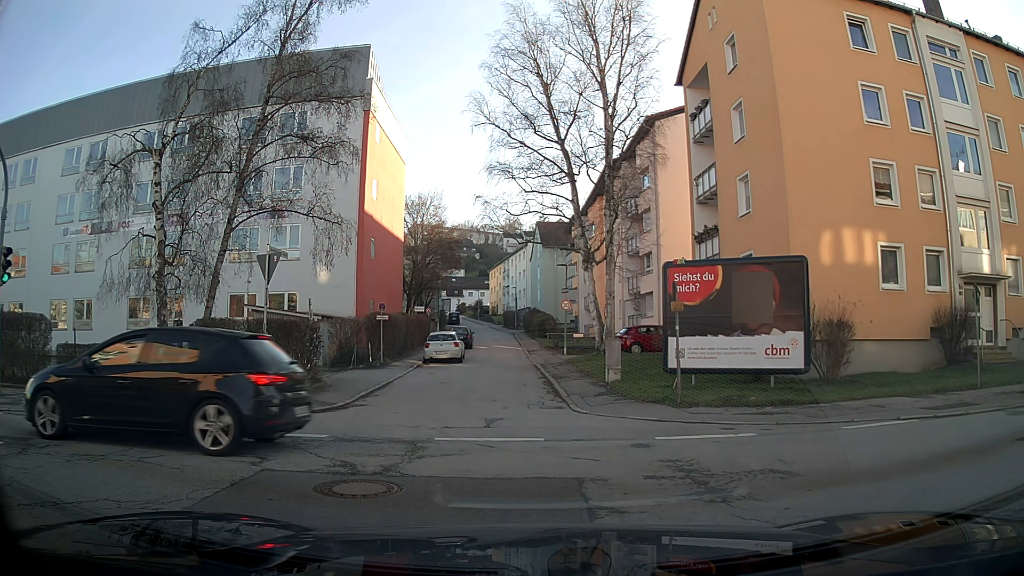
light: Day
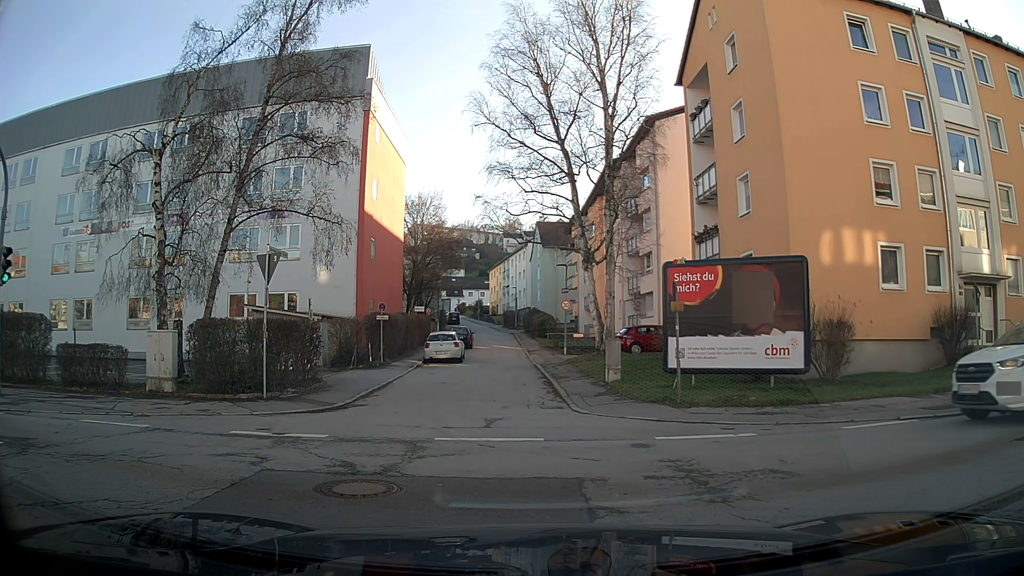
(0.0, 0.0) m; 0°
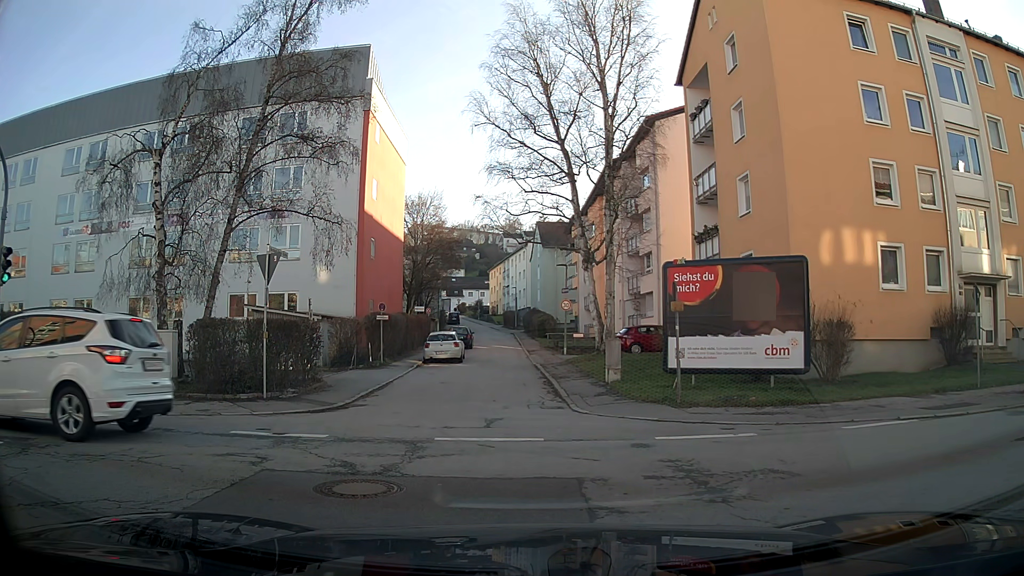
(0.0, 0.0) m; 0°
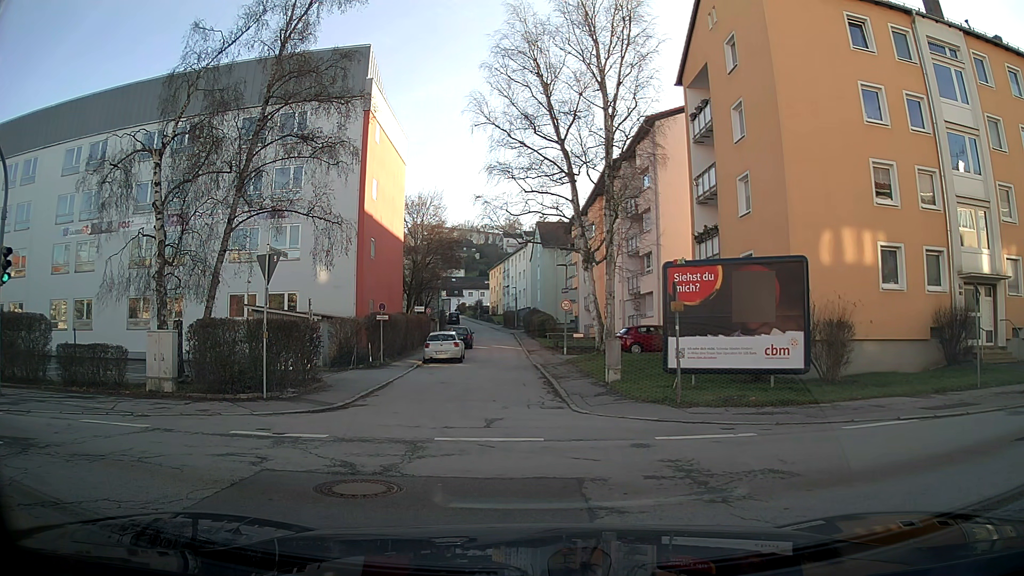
(0.0, 0.0) m; 0°
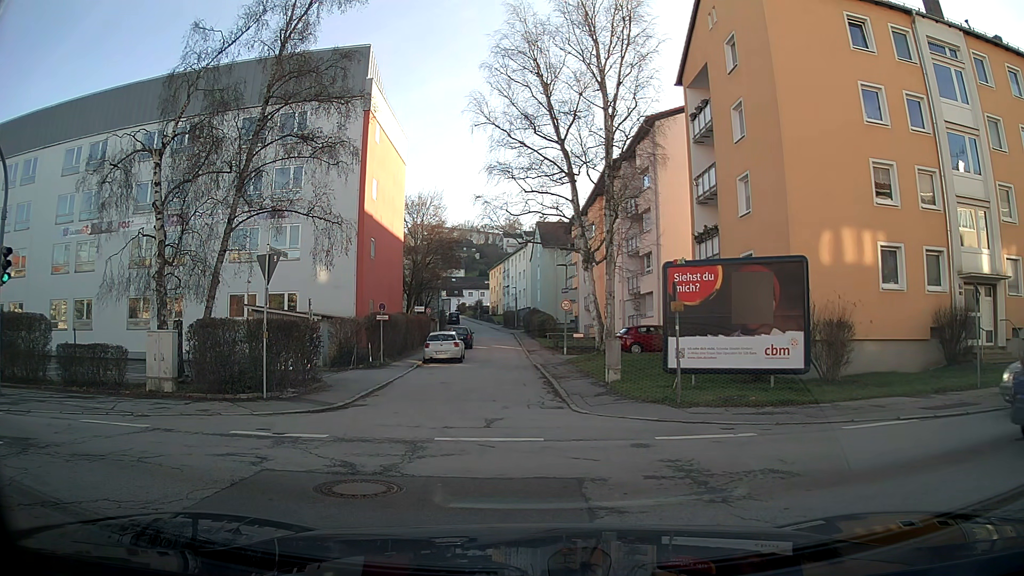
(0.0, 0.0) m; 0°
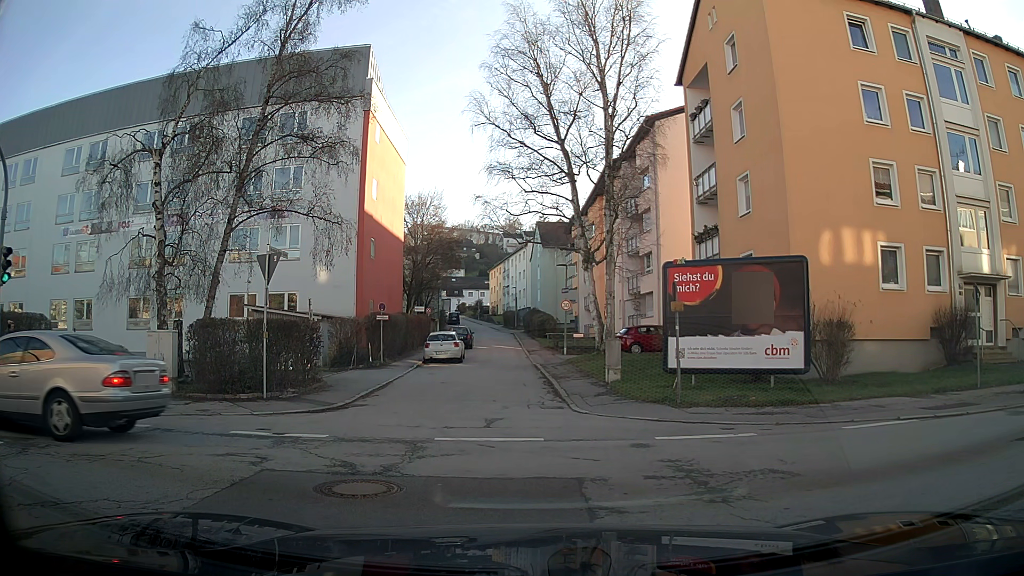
(0.0, 0.0) m; 0°
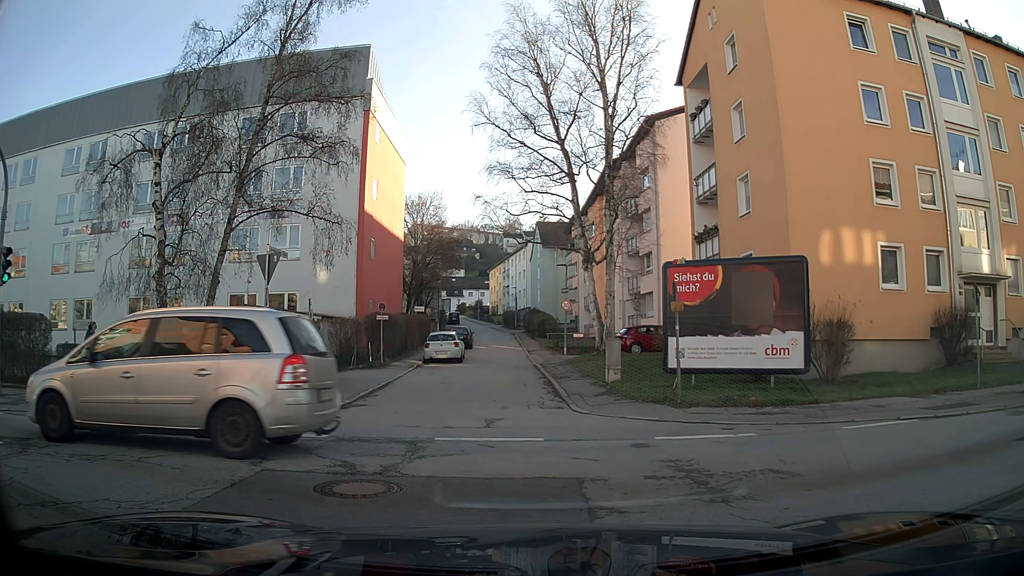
(0.0, 0.0) m; 0°
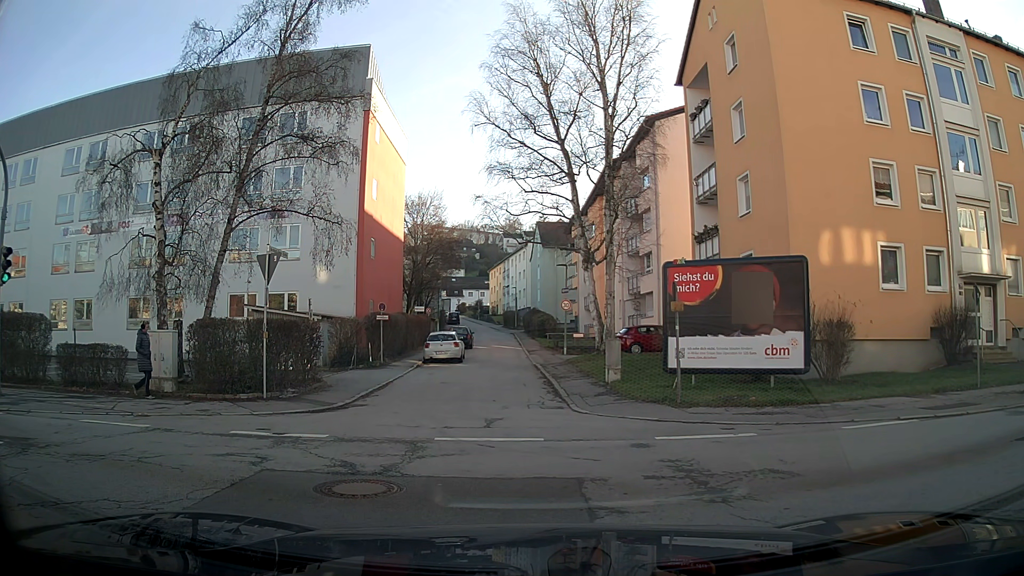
(0.0, 0.0) m; 0°
(-5, +7) (-15, +8) (-25, +8) (-35, +8) (-45, +8) (-55, +7) (-65, +8) (-75, +8) (-85, +8) (-95, +9) m
